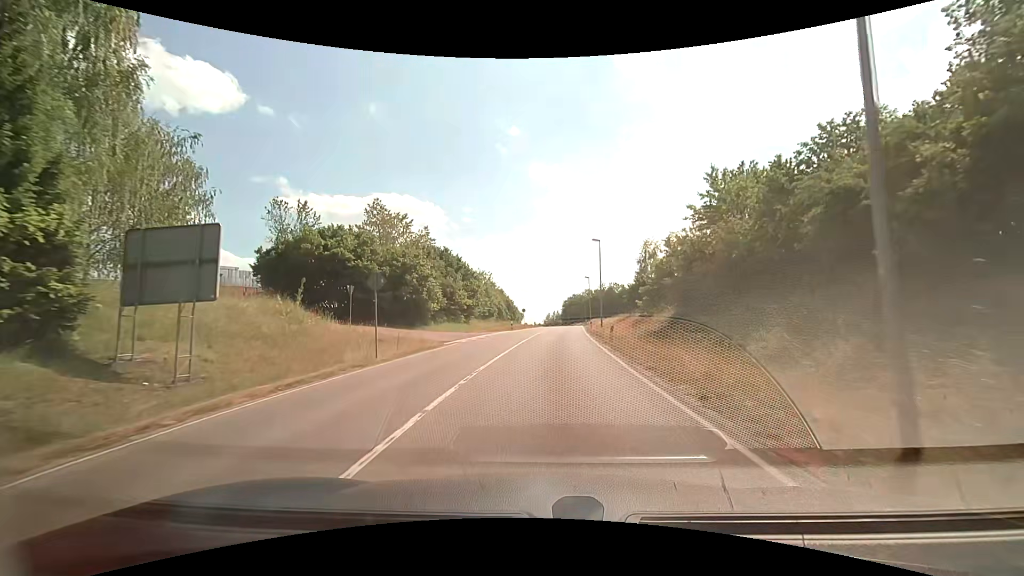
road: unclassified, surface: asphalt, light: Day
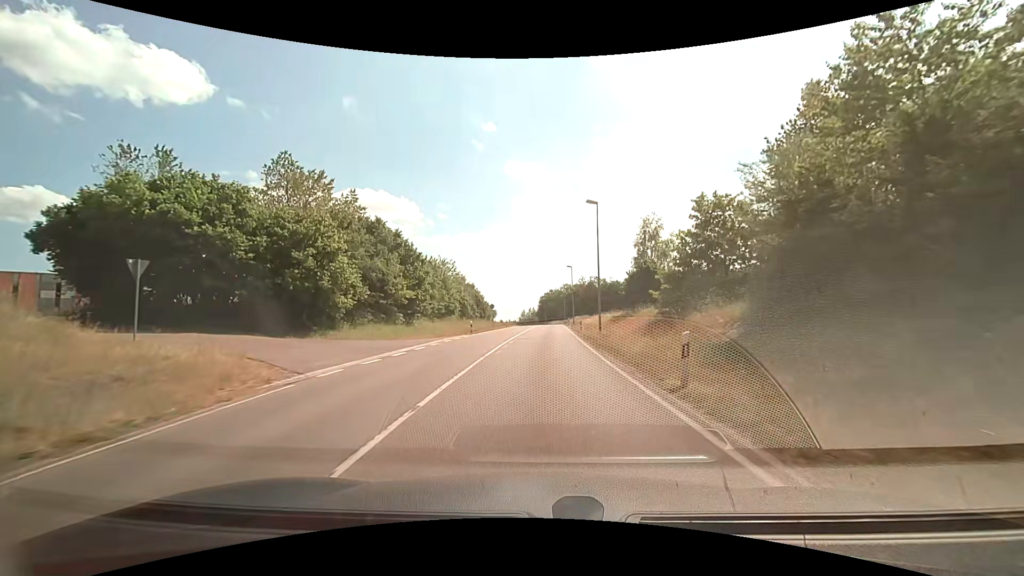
(+0.3, +15.7) m; +2°
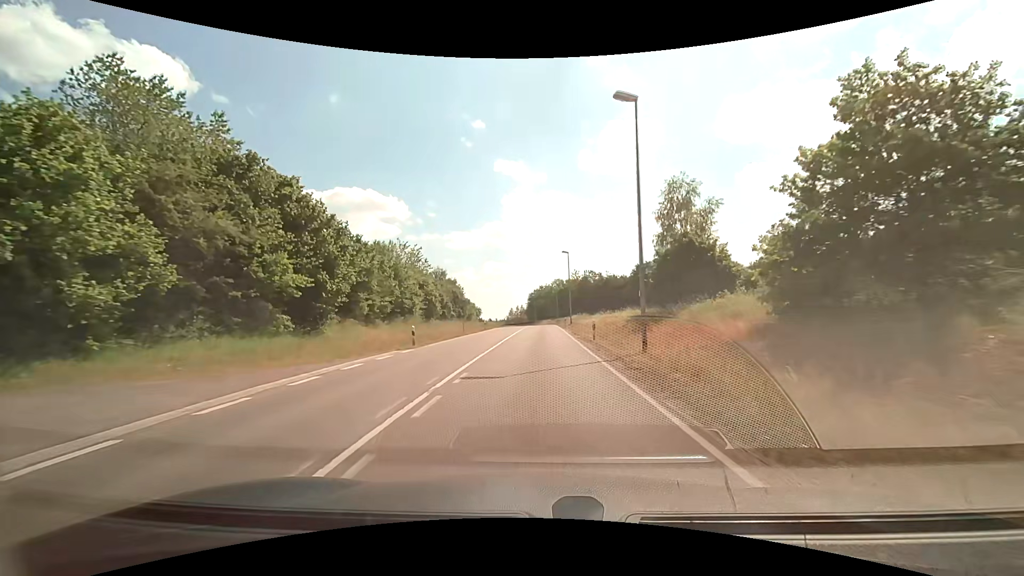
(+0.3, +16.1) m; +2°
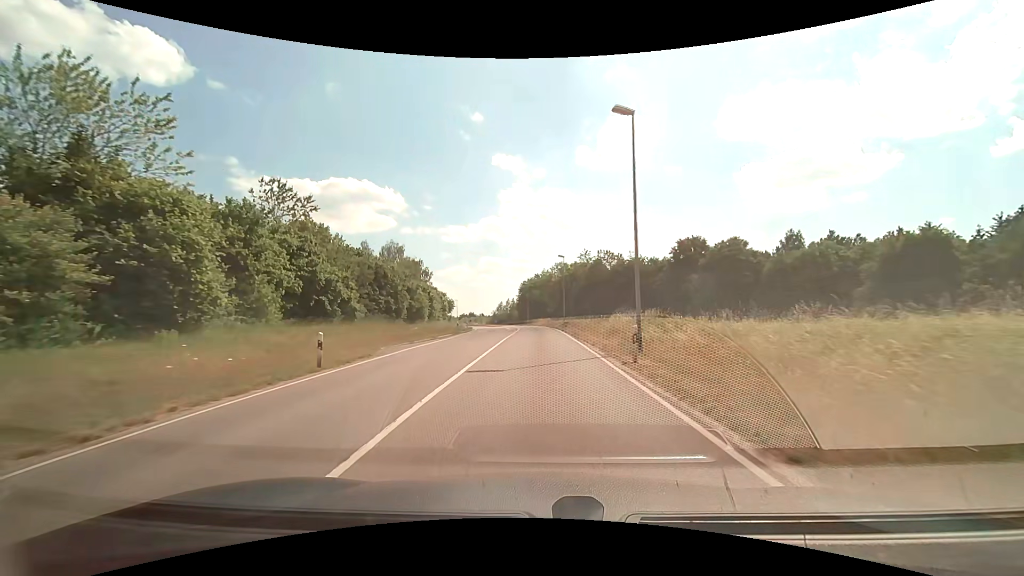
(0.0, +41.2) m; 0°
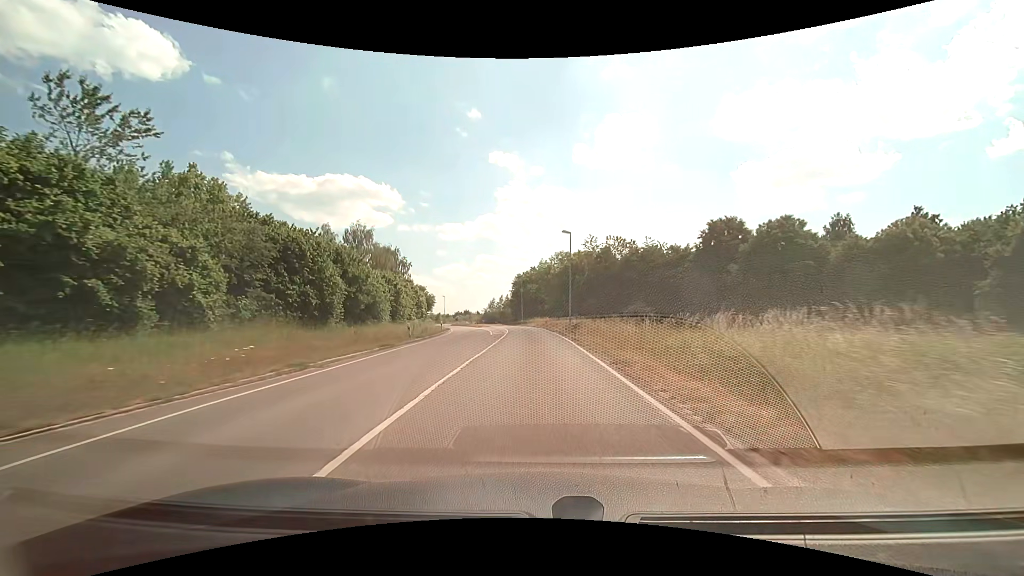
(+0.1, +17.3) m; 0°
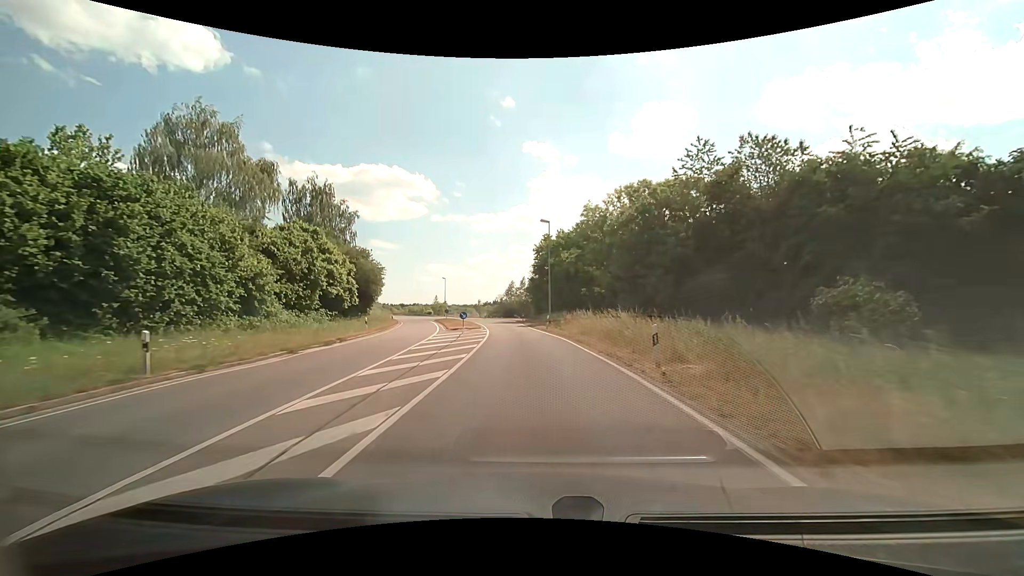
(-0.8, +45.5) m; -4°
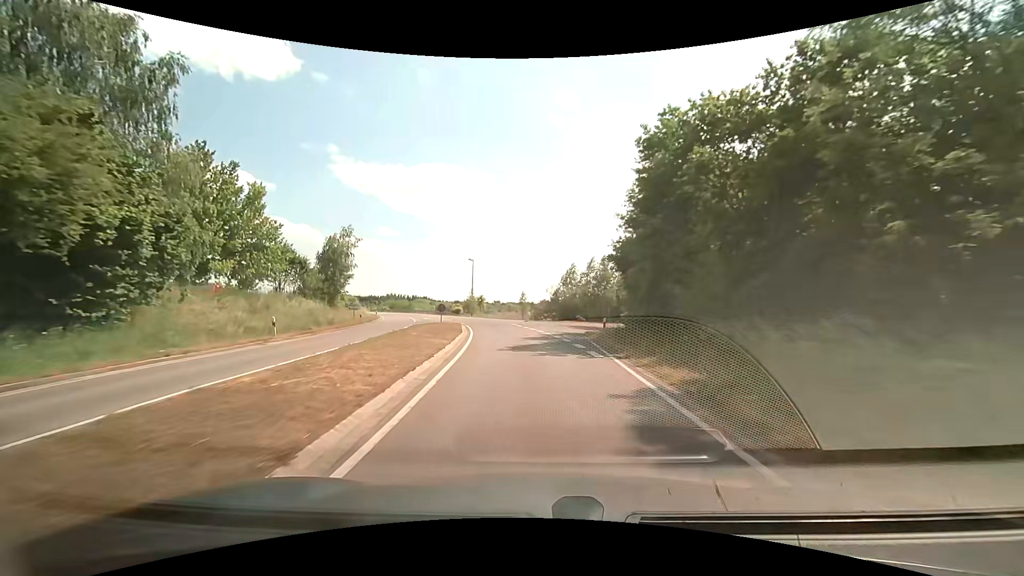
(-2.1, +37.9) m; -7°
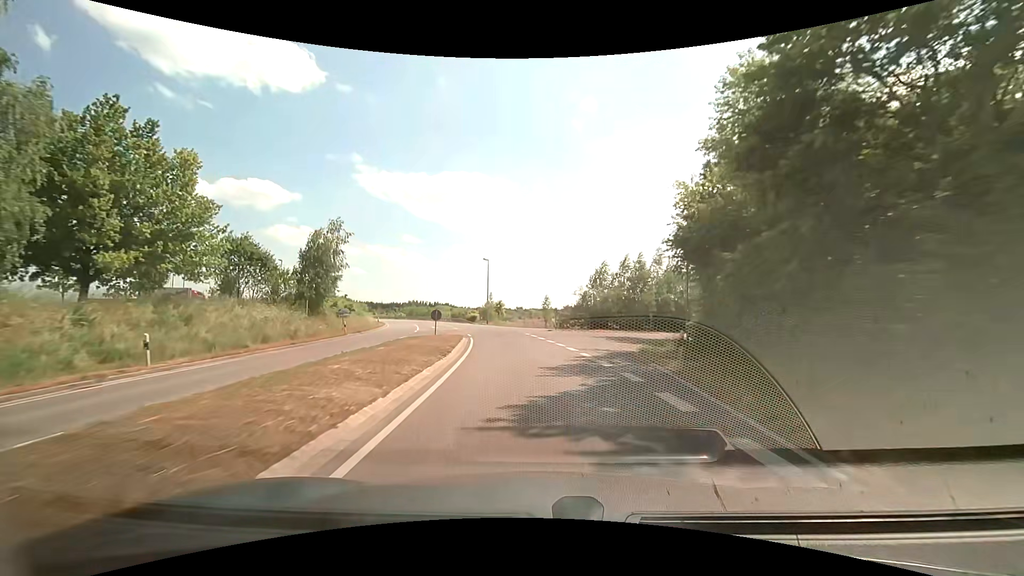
(-0.2, +9.6) m; -2°
(0, +10) (-1, +20) (-2, +30) (-4, +40) (-6, +50) (-8, +59) (-11, +69) (-14, +78) (-18, +88) (-22, +97) m
